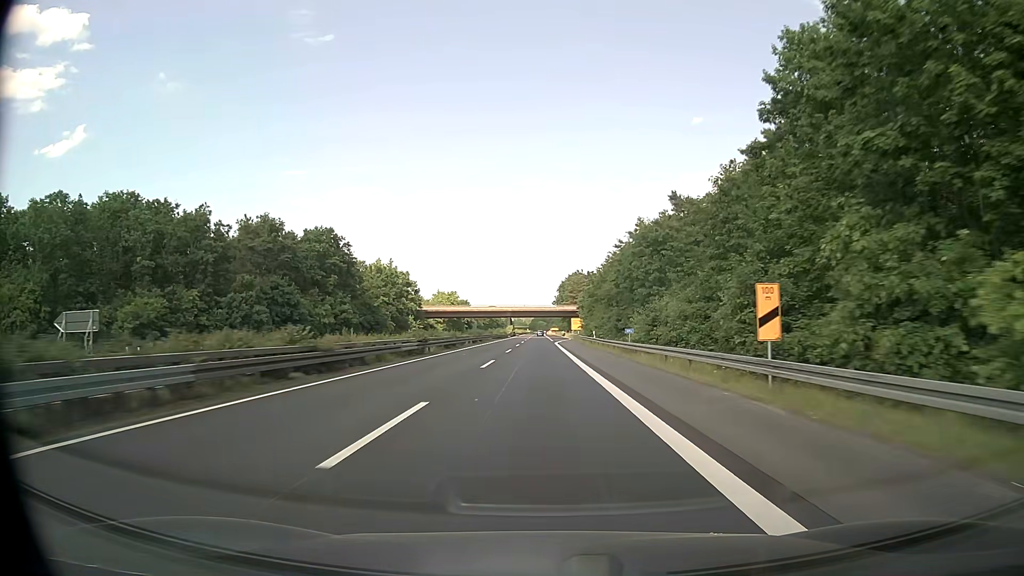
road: trunk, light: Day
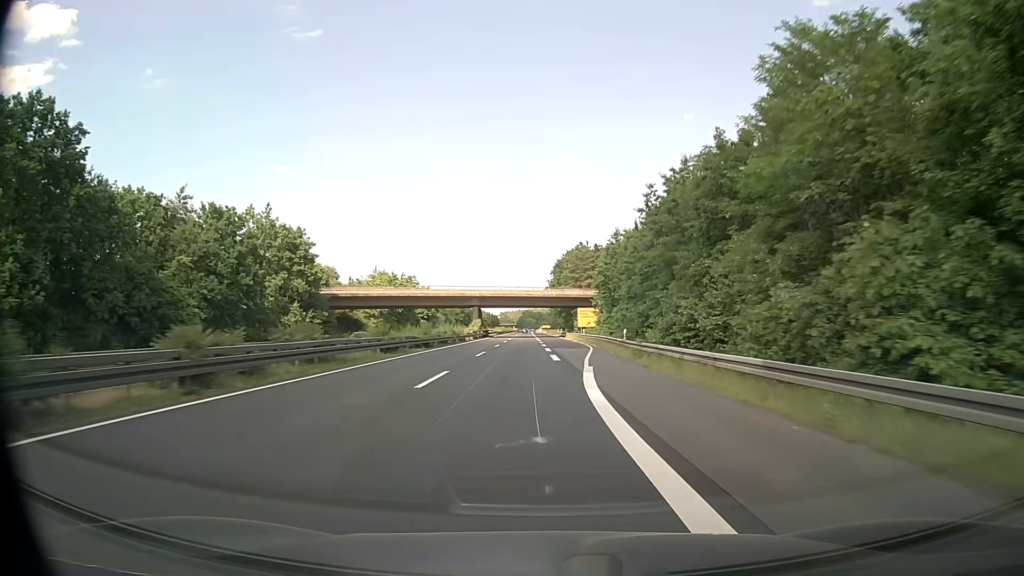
(+0.1, +62.9) m; +1°
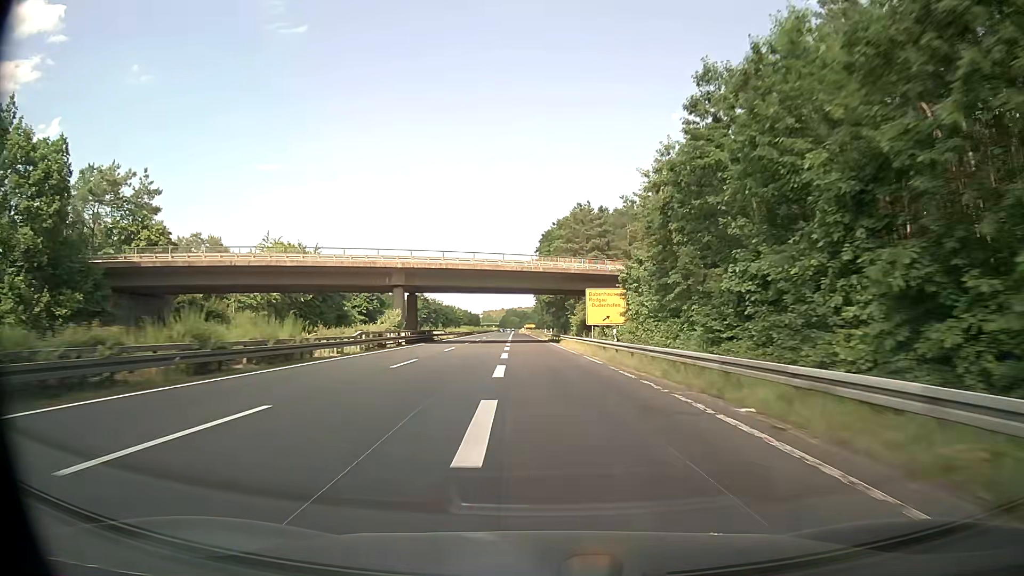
(+0.7, +46.1) m; +1°
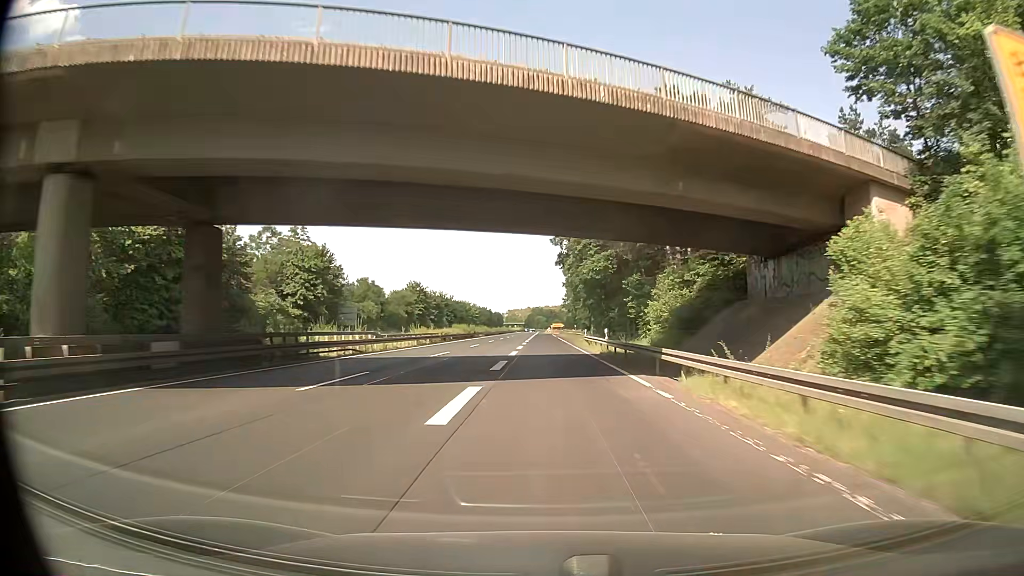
(-0.9, +45.1) m; -2°
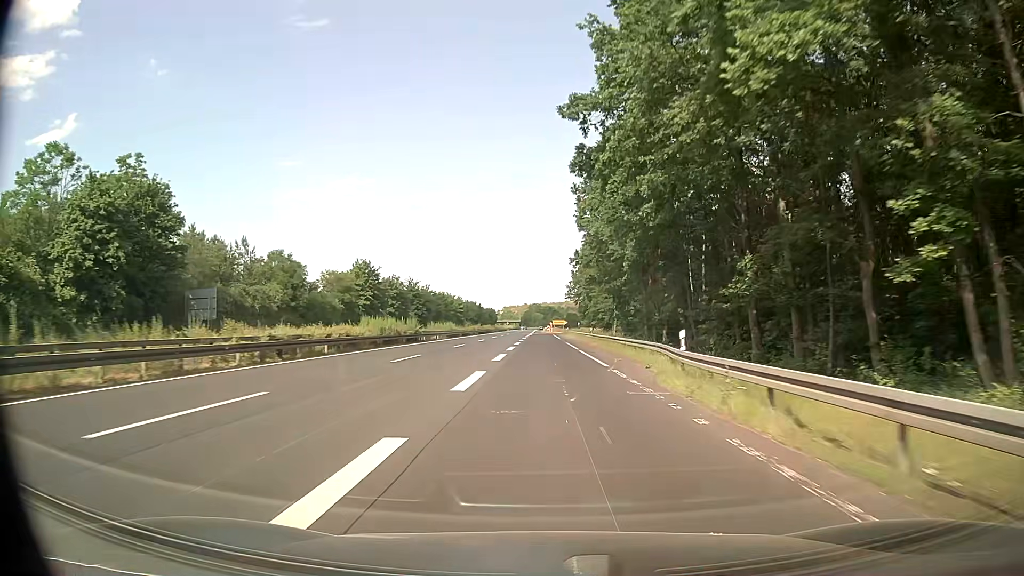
(-0.1, +43.0) m; +1°
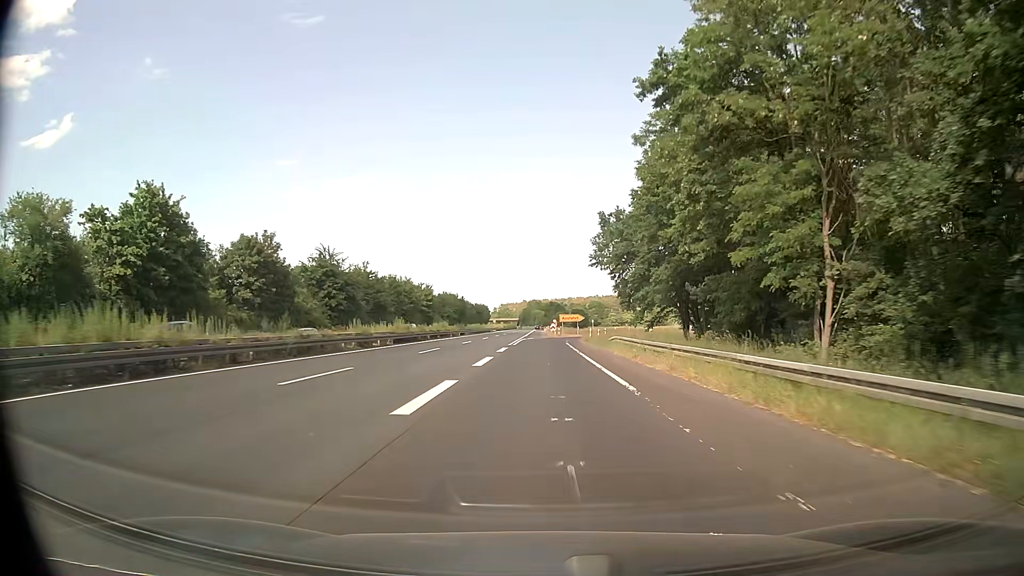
(-0.5, +63.4) m; -1°
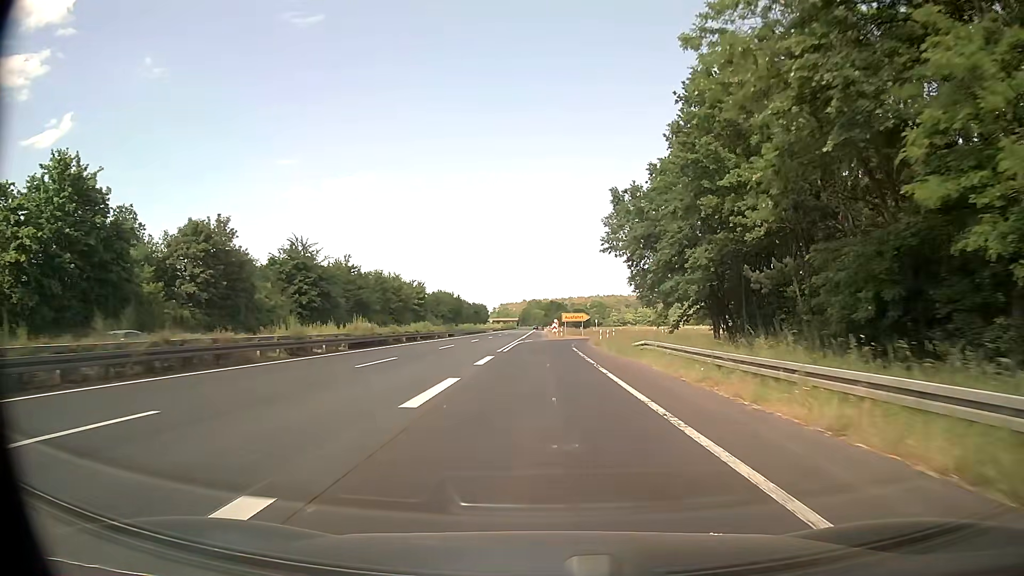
(0.0, +11.1) m; 0°
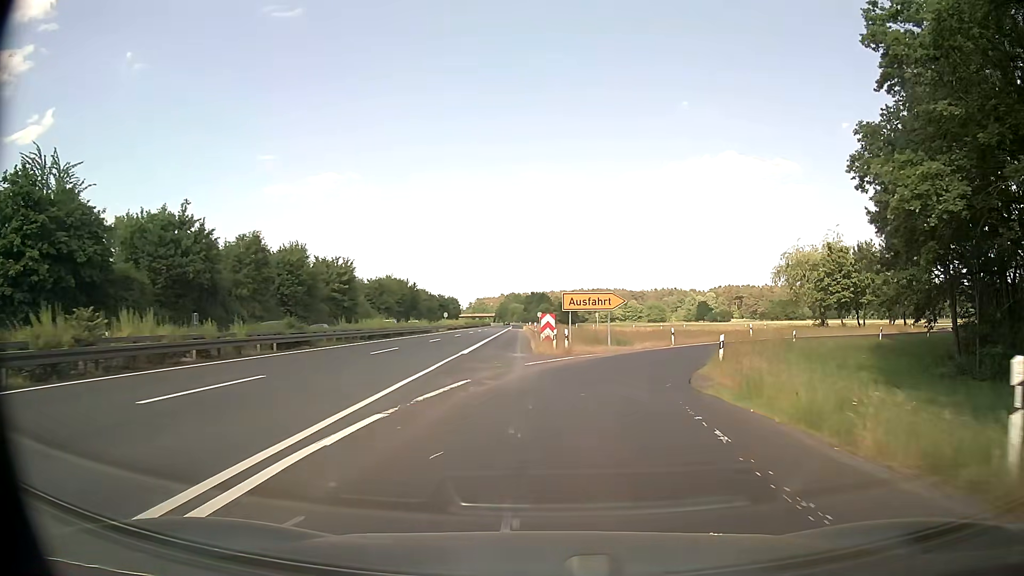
(+0.2, +46.4) m; +1°
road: trunk_link
(0, +10) (+2, +20) (+5, +29) (+11, +38) (+17, +45) (+25, +51) (+34, +56) (+44, +58) (+54, +59) (+64, +57) m
